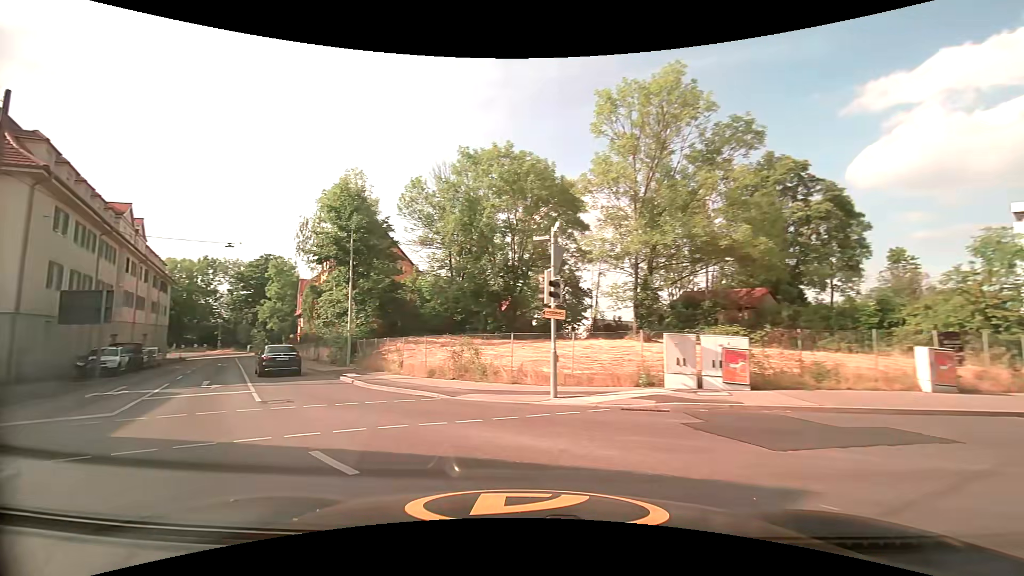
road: tertiary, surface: asphalt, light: Day
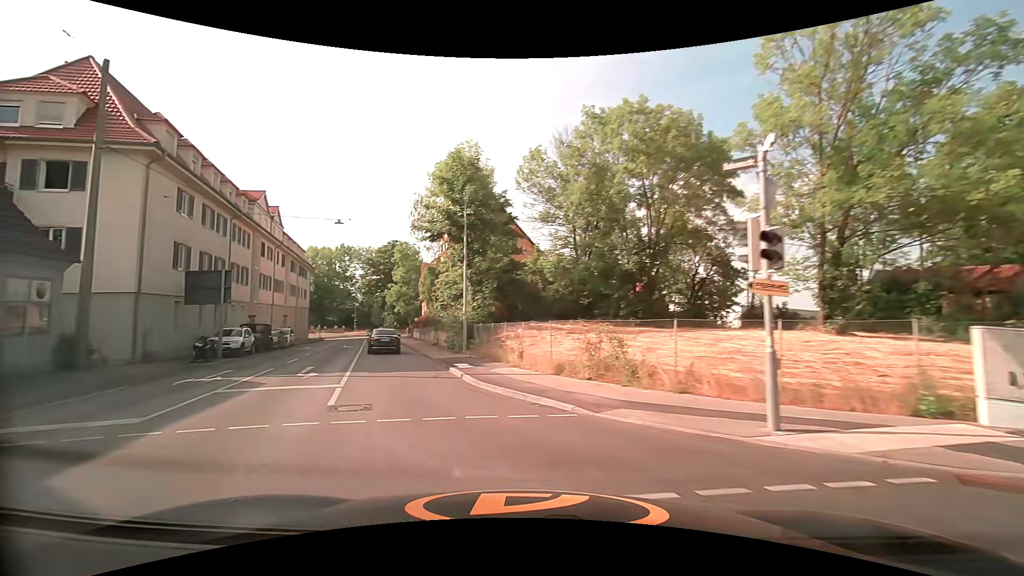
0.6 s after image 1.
(-0.6, +4.6) m; -14°
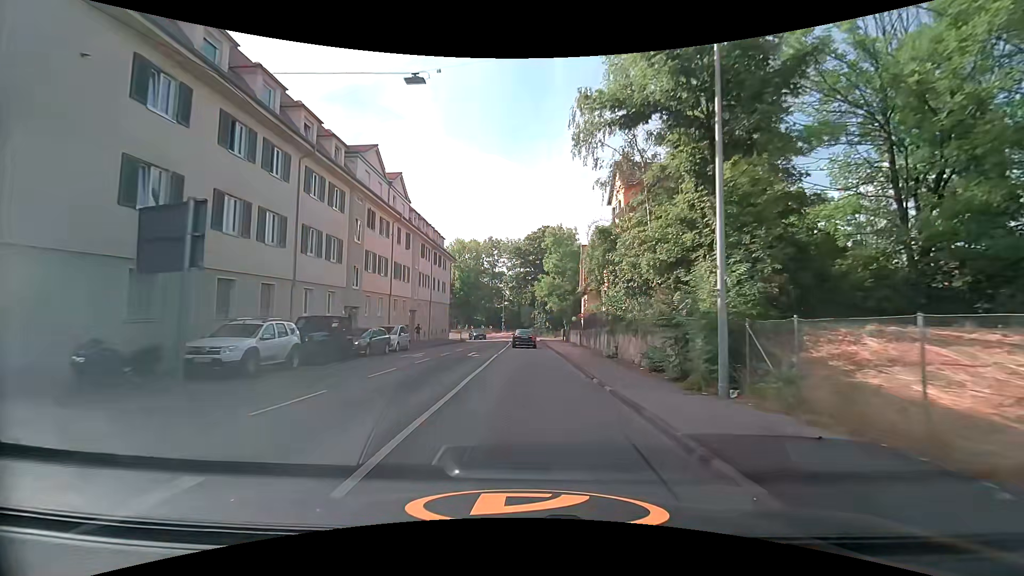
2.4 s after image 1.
(-3.9, +16.0) m; -19°
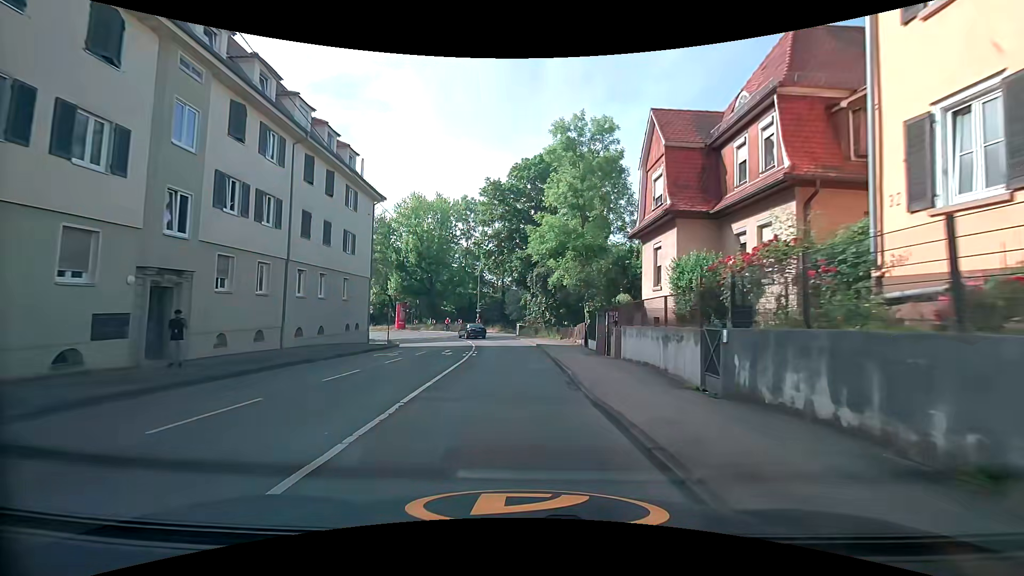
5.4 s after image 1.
(+0.6, +31.0) m; +2°
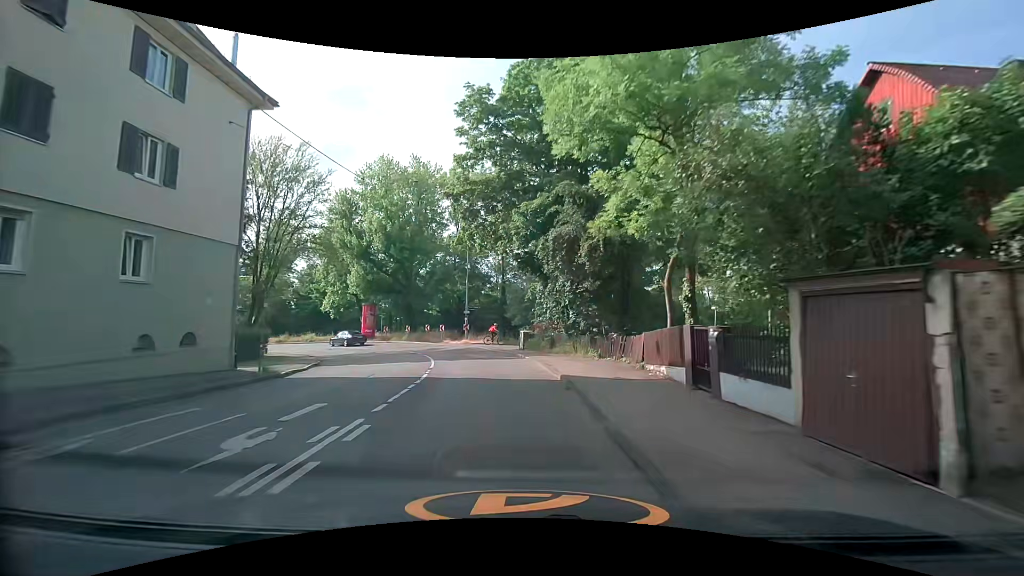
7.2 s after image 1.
(-0.3, +18.0) m; -2°
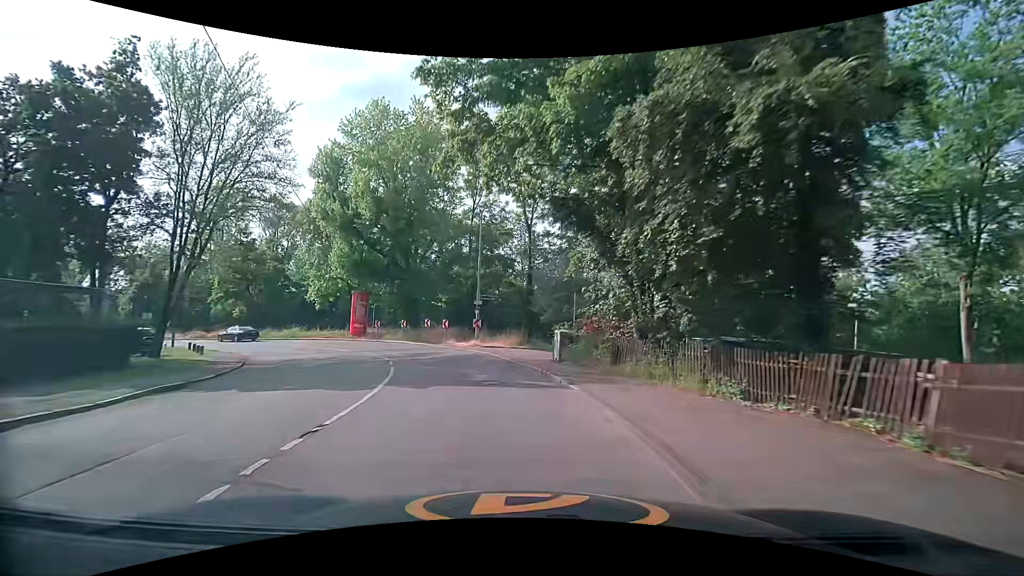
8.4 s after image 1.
(0.0, +12.3) m; -2°
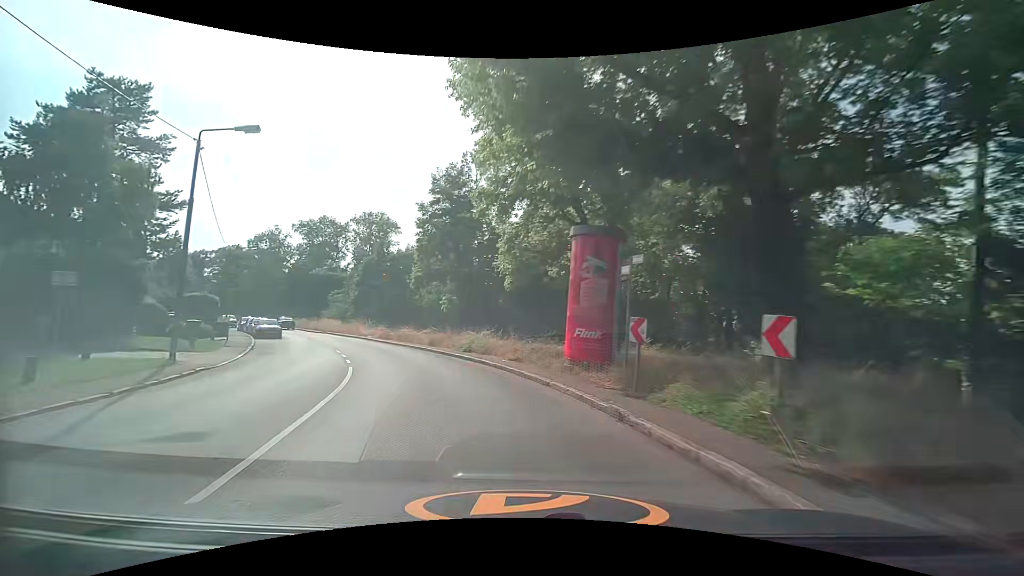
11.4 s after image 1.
(-7.3, +30.7) m; -34°
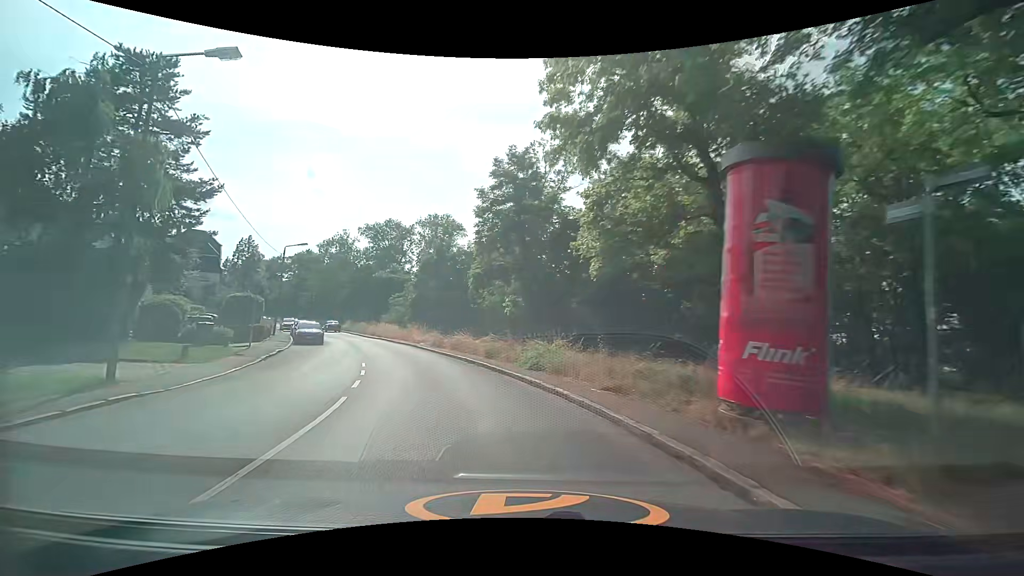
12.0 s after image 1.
(-0.4, +6.5) m; -8°
(-1, +10) (-3, +20) (-7, +29) (-10, +38) (-15, +47) (-19, +56) (-24, +65) (-29, +73) (-35, +82) (-41, +90) m
